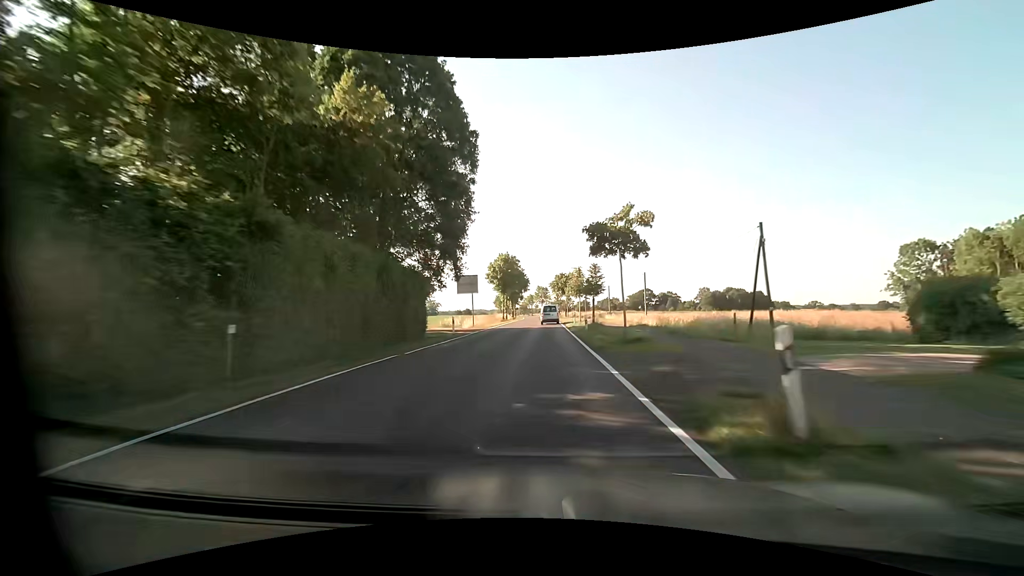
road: tertiary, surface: asphalt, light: Day
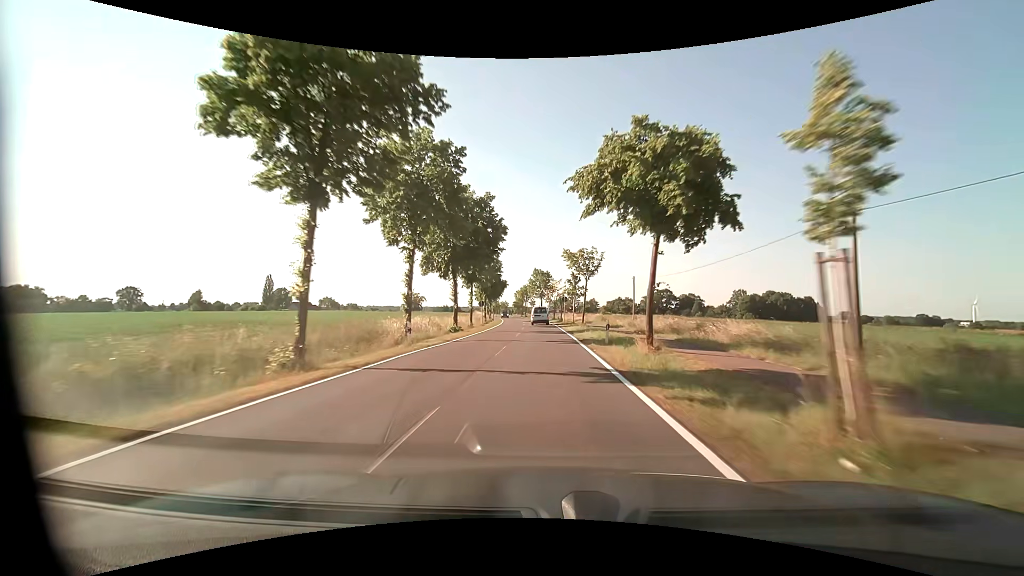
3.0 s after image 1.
(-0.2, +63.2) m; 0°
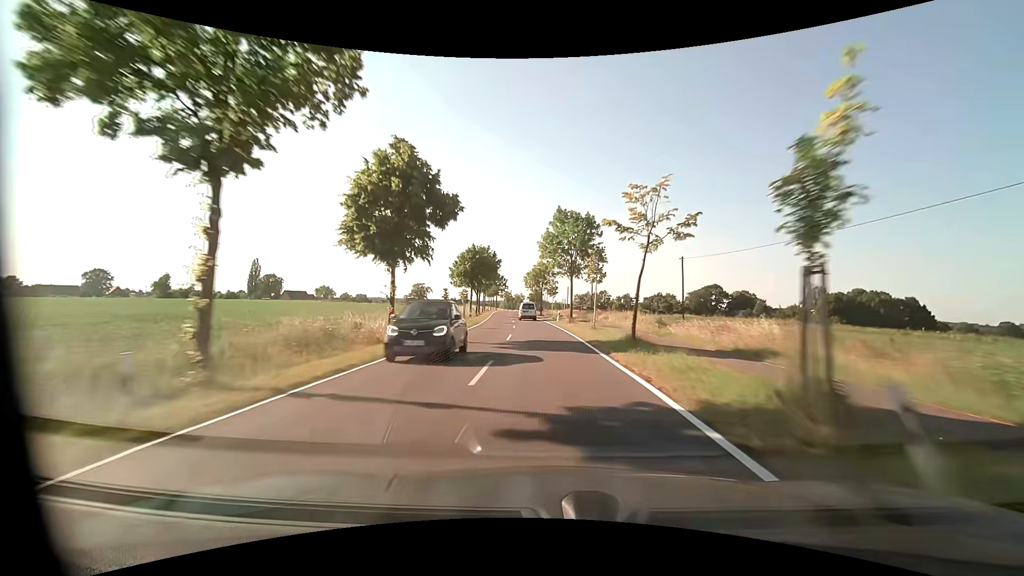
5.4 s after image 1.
(-0.7, +54.9) m; -2°
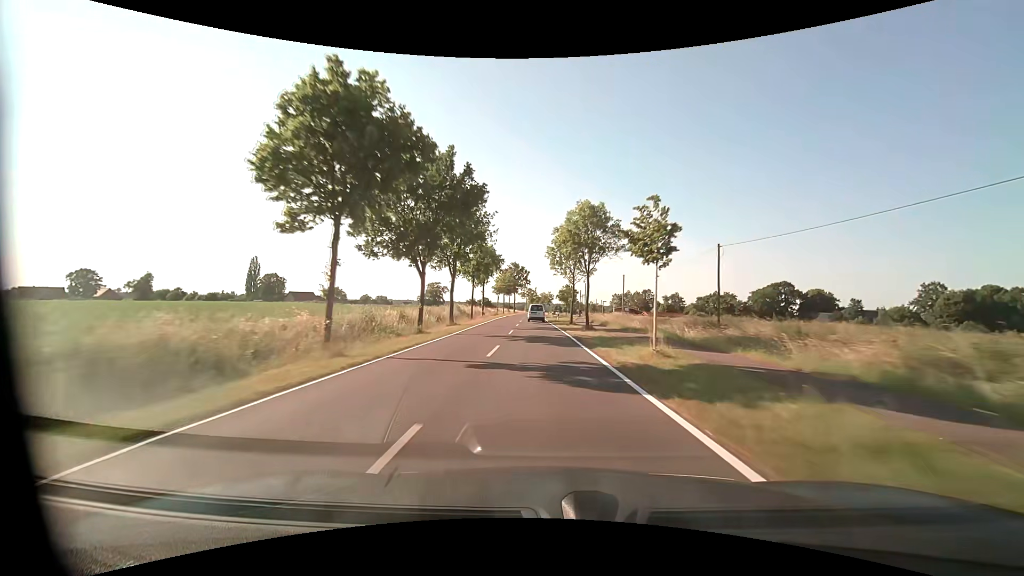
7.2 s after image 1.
(-1.4, +43.3) m; -3°
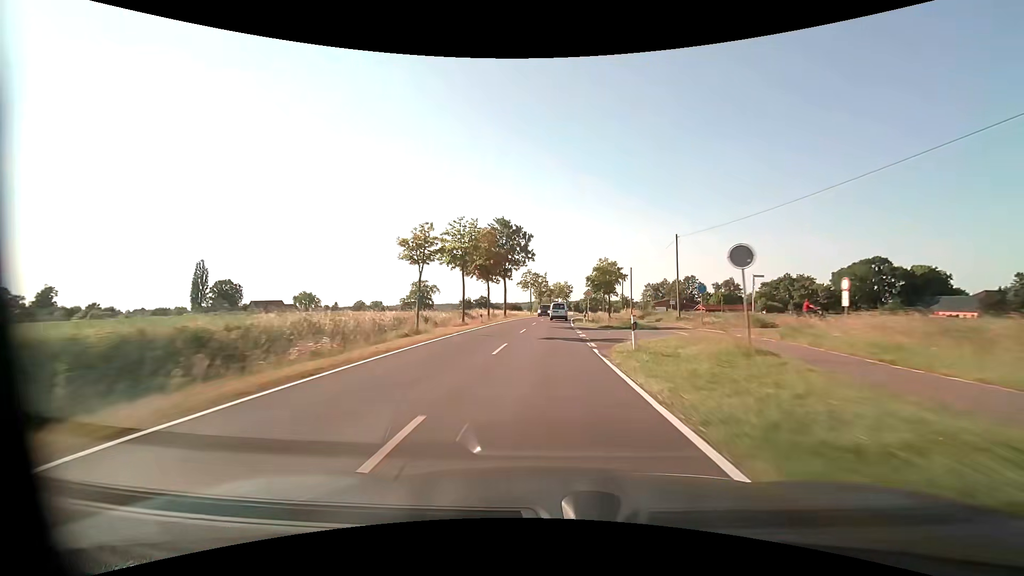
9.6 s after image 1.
(-1.3, +60.0) m; -1°
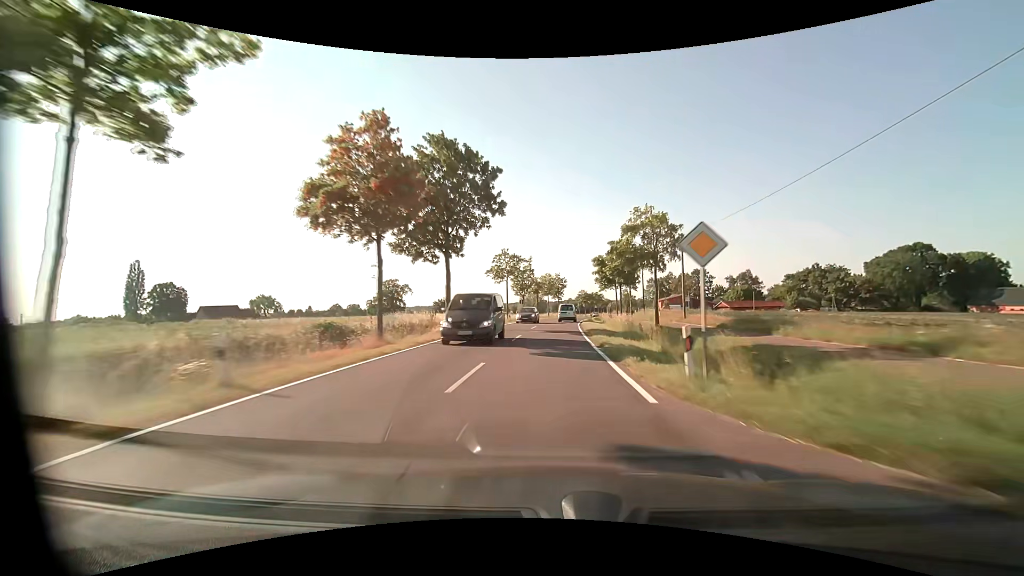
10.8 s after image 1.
(+0.3, +30.4) m; +1°
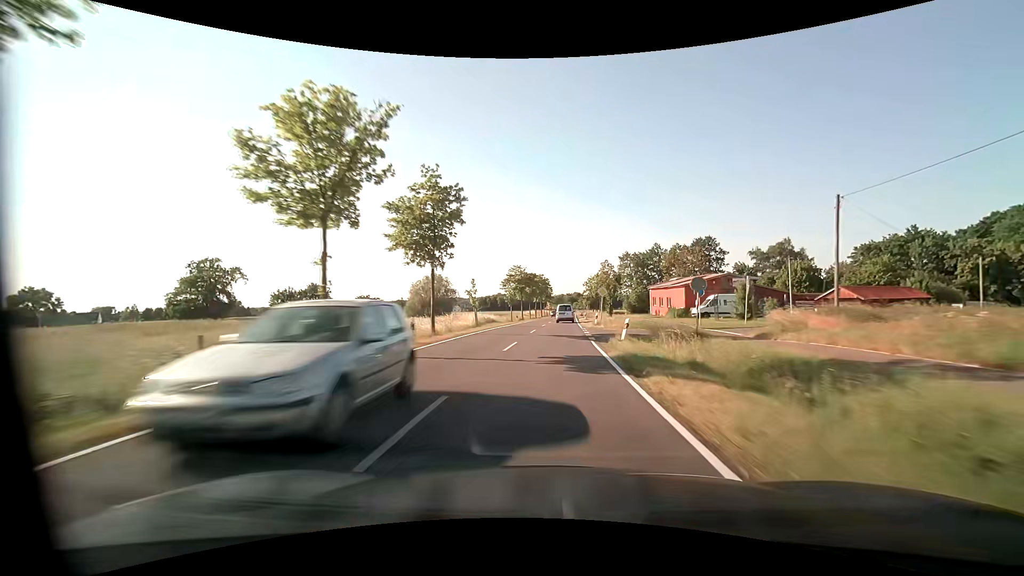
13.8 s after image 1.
(+4.8, +76.2) m; +8°
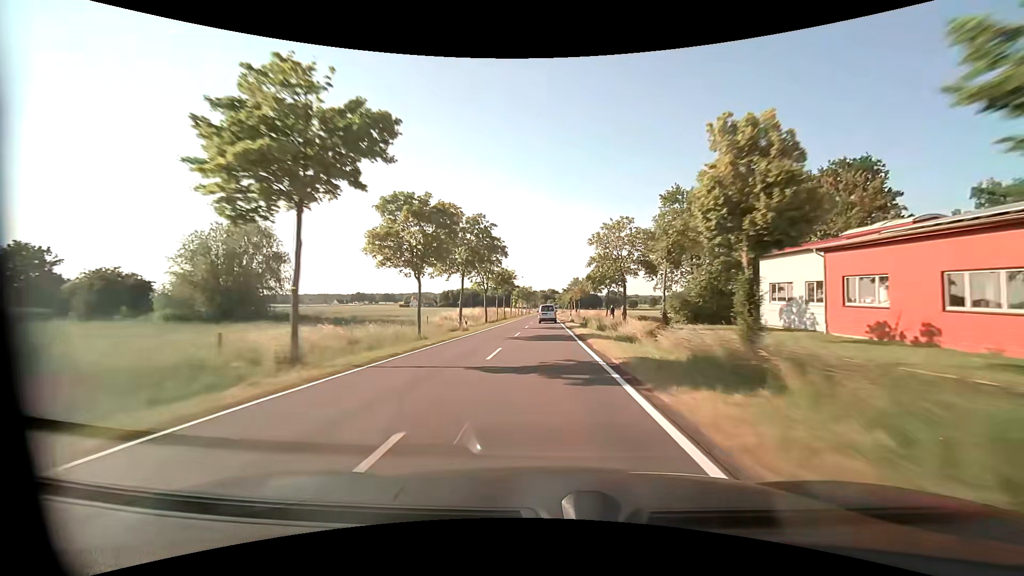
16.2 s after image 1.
(+2.4, +61.9) m; +3°
(0, +10) (0, +20) (0, +30) (0, +40) (0, +50) (0, +60) (0, +70) (0, +80) (+1, +90) (+1, +100) m
